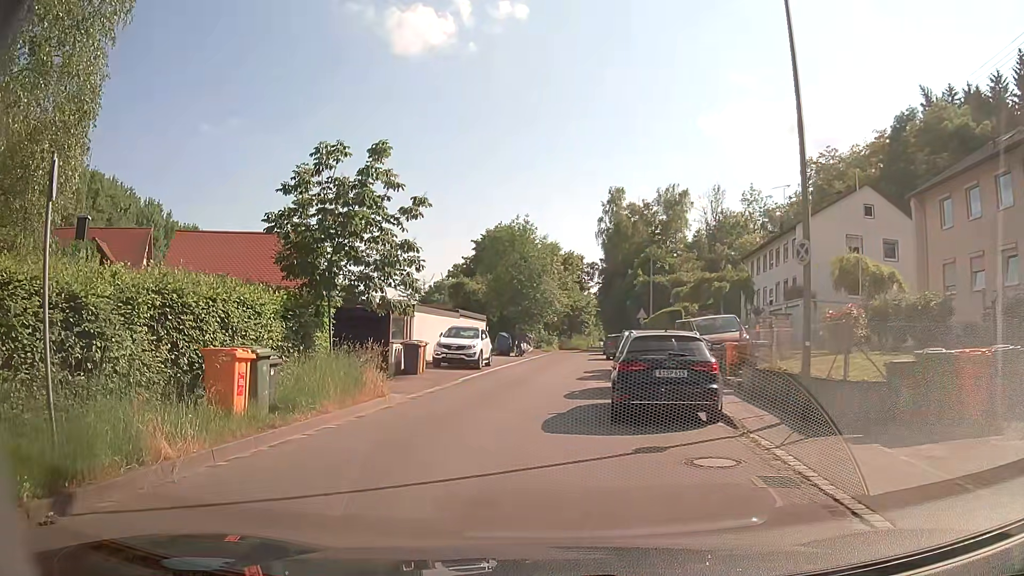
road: tertiary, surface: asphalt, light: Day
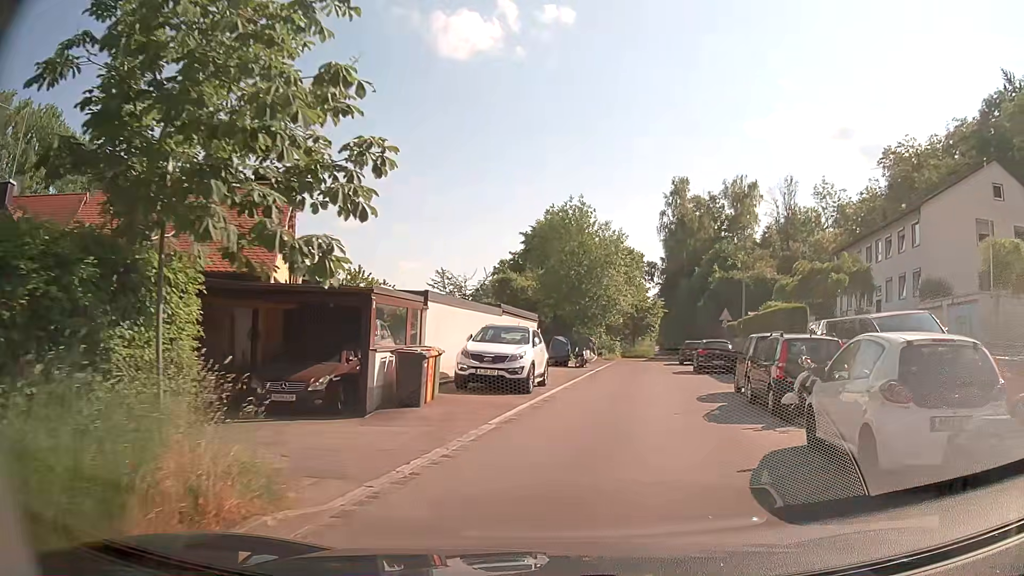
(-0.7, +9.9) m; -4°
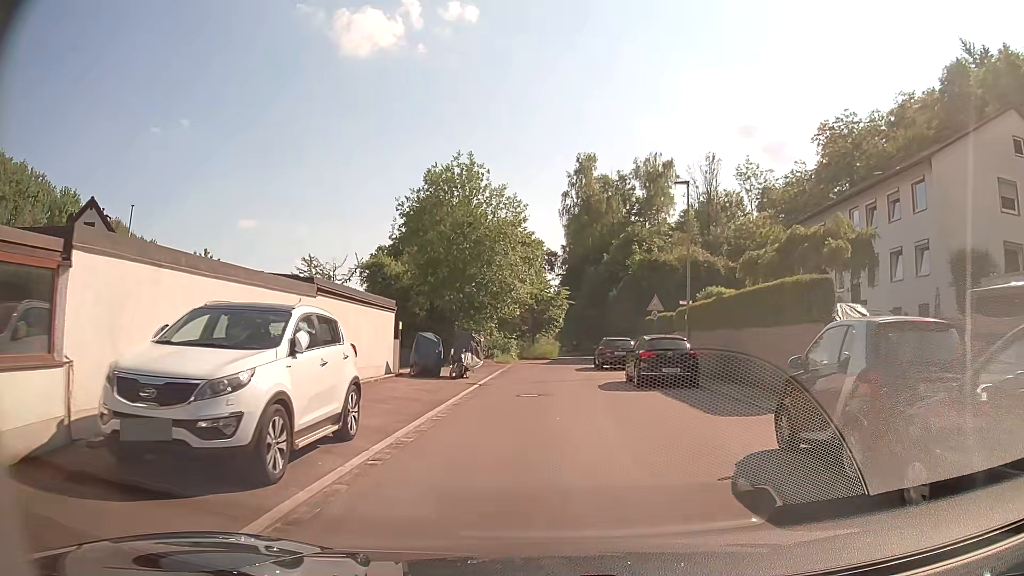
(+0.9, +10.6) m; +9°
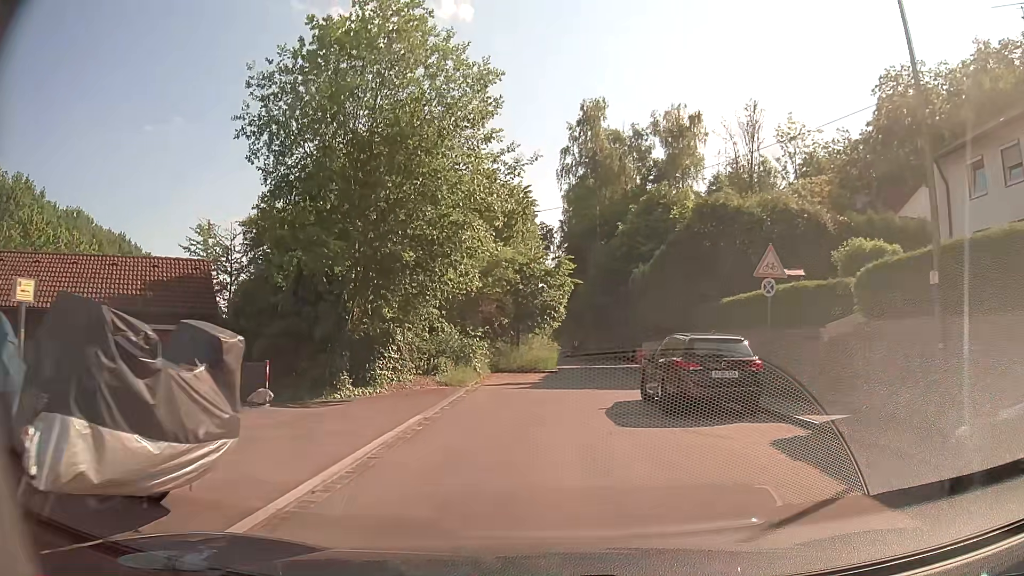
(+0.2, +18.6) m; -1°
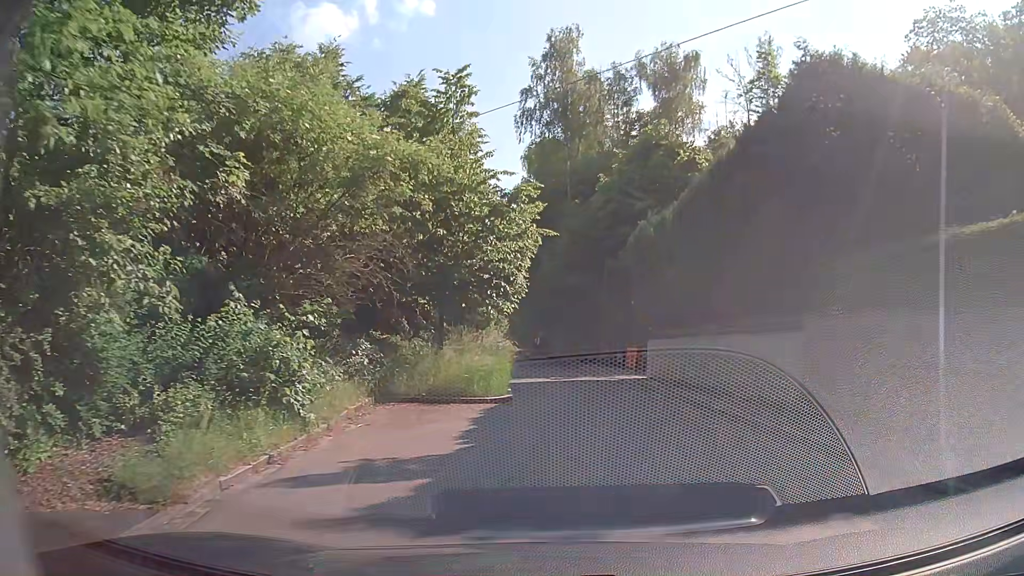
(+0.5, +14.3) m; +5°
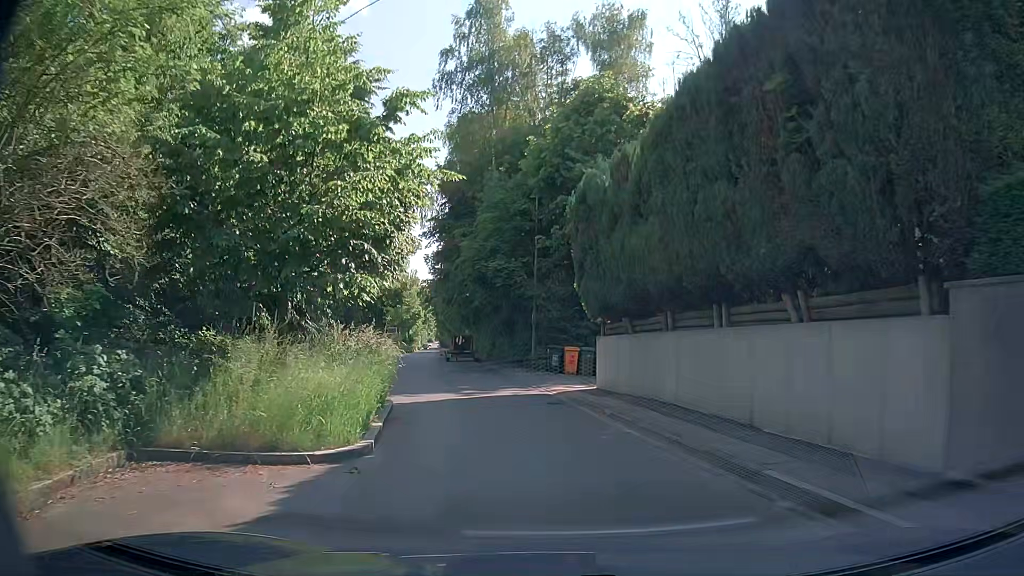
(+0.4, +6.6) m; +6°
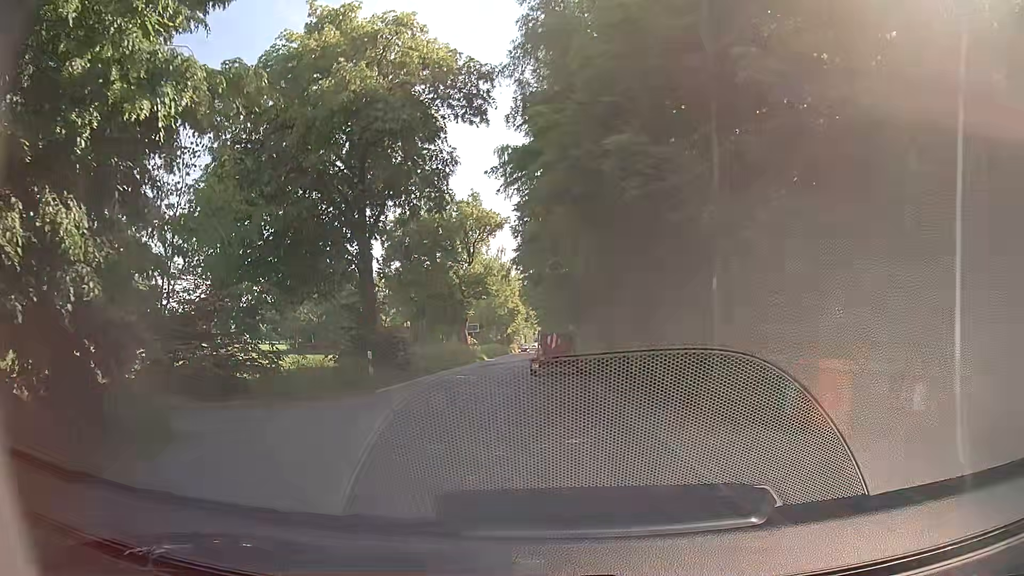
(-1.2, +16.7) m; -10°
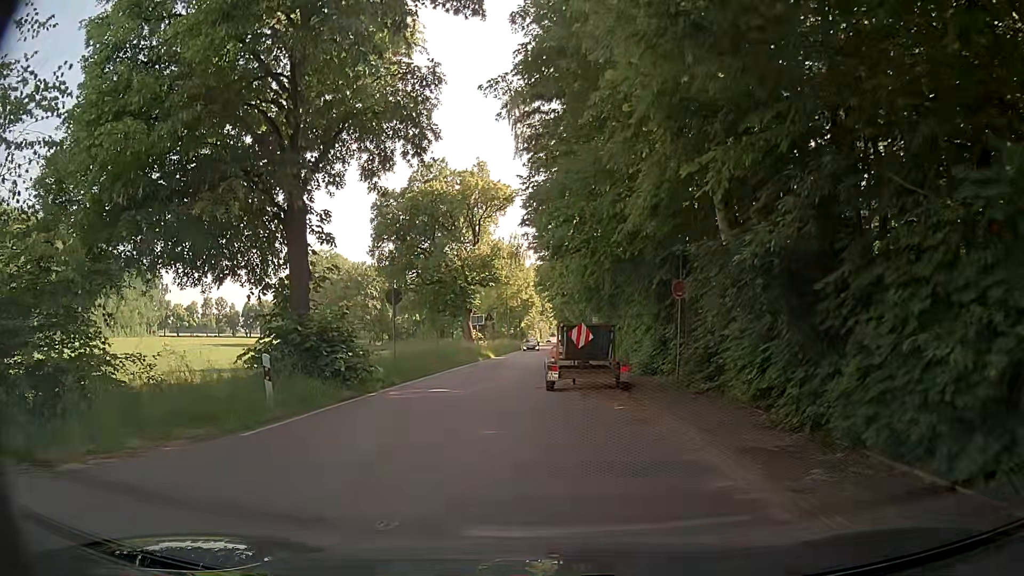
(-0.1, +8.9) m; -2°
